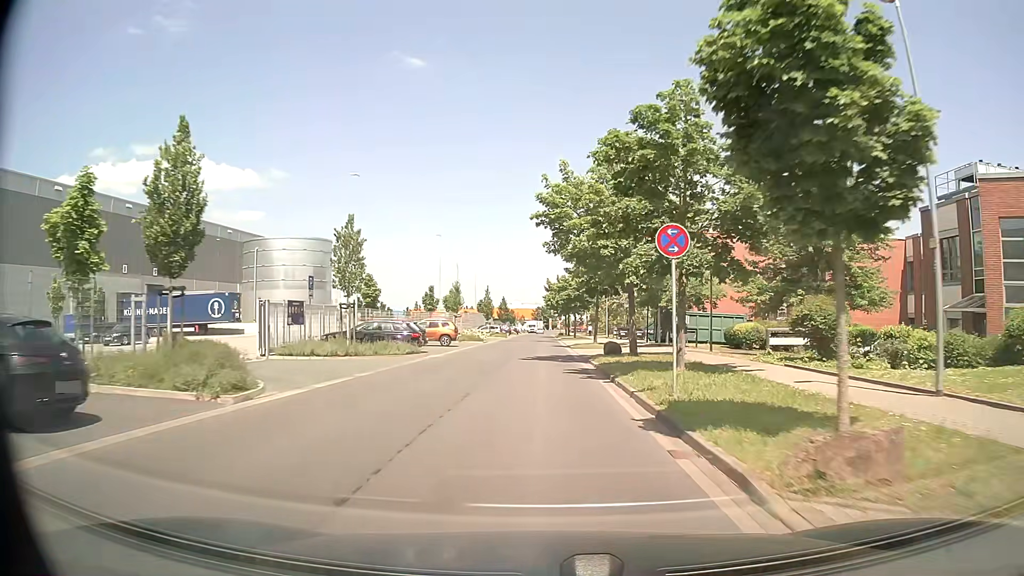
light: Day
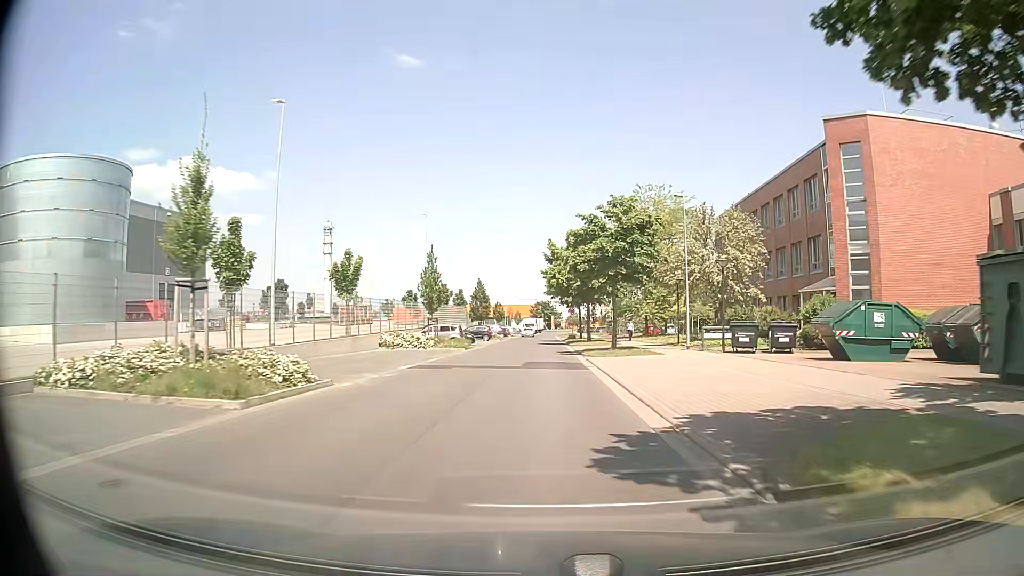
(+0.2, +43.1) m; 0°
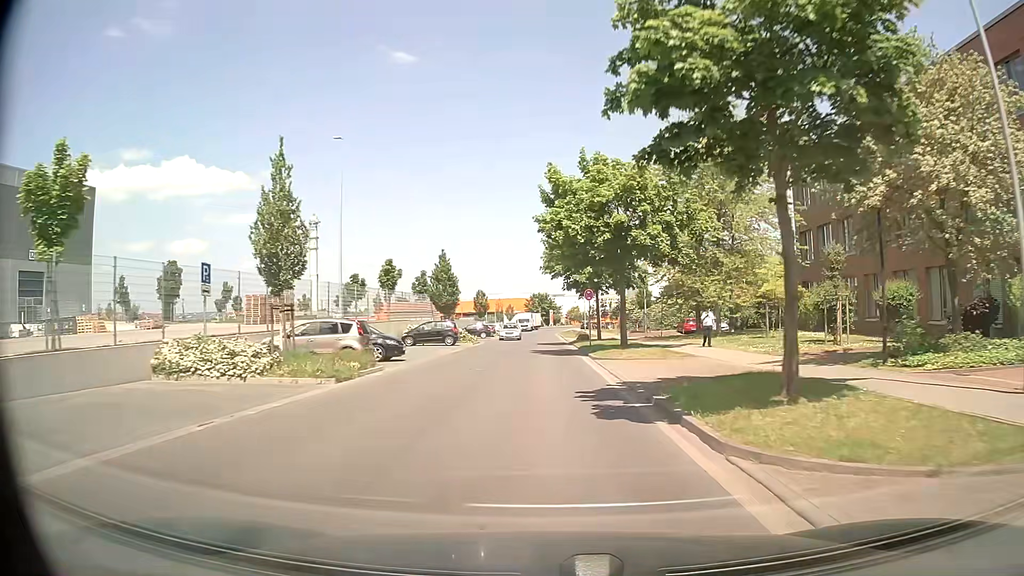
(0.0, +25.0) m; 0°
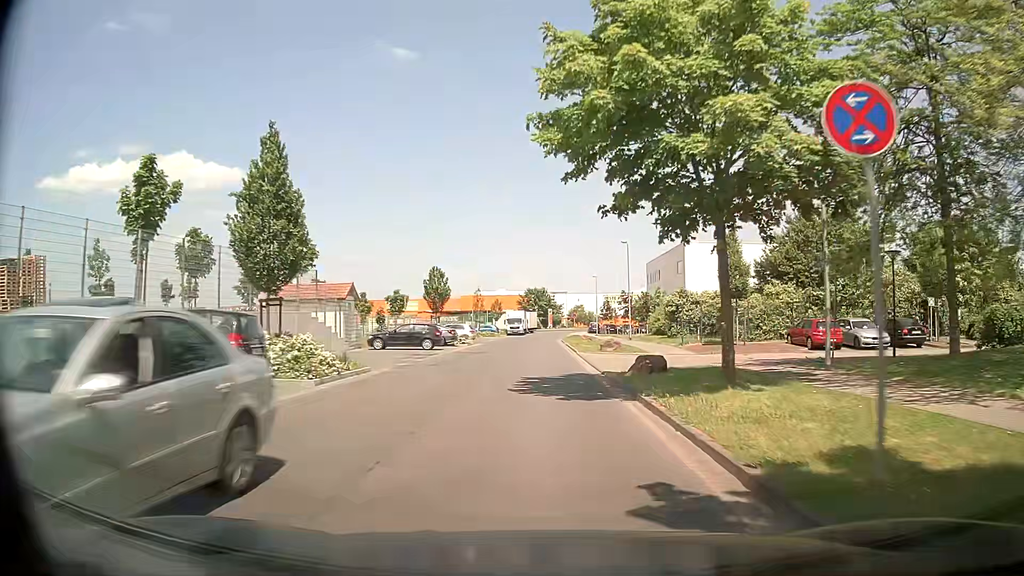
(+0.1, +31.0) m; +1°
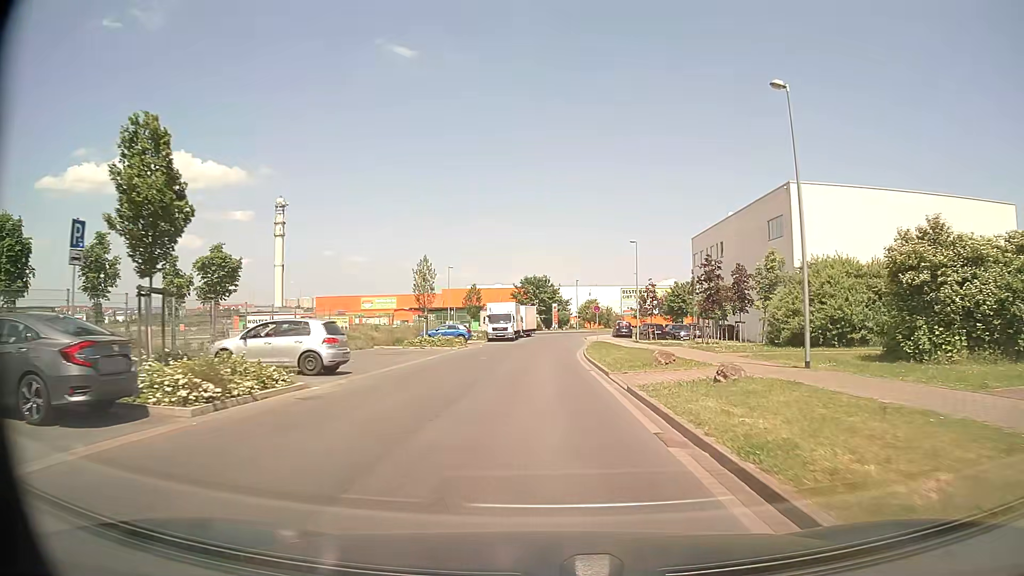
(-0.3, +35.4) m; 0°
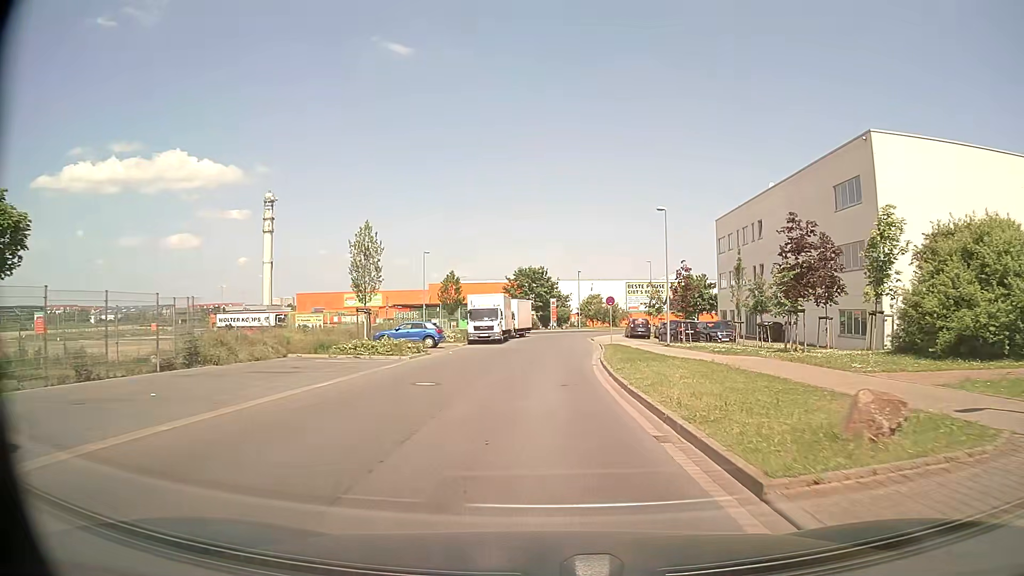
(0.0, +13.3) m; 0°
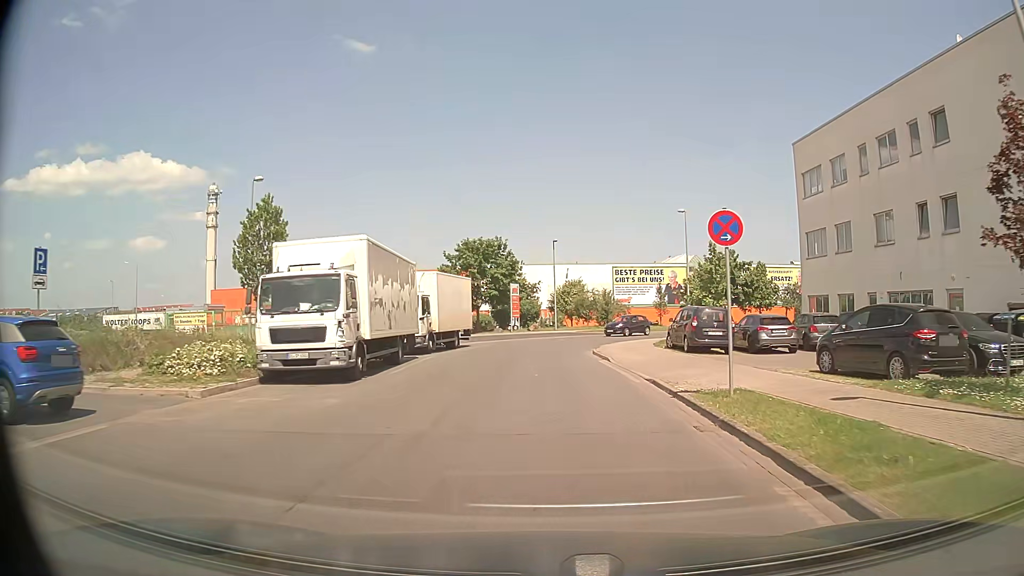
(+0.6, +30.9) m; +3°
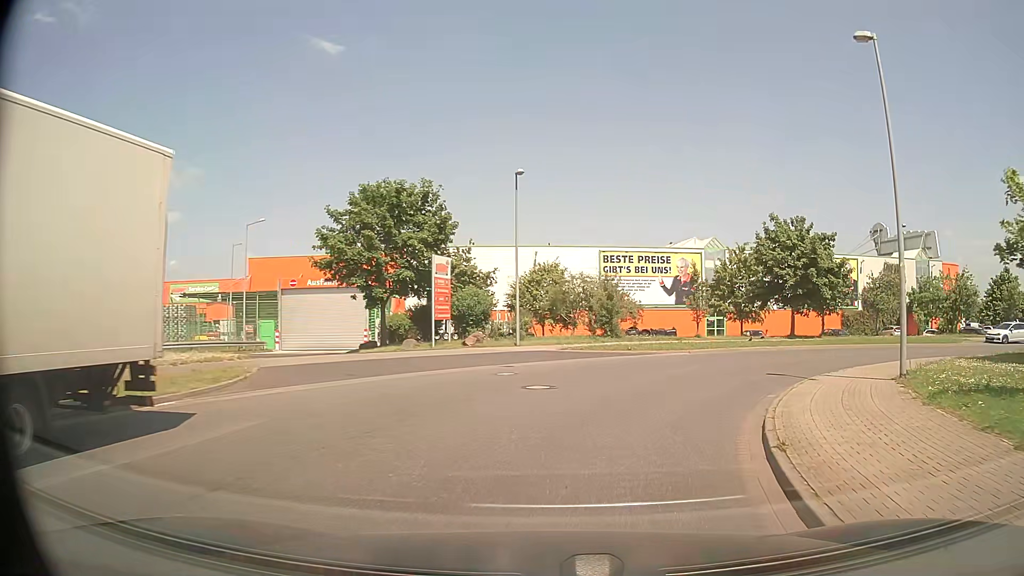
(+0.3, +26.9) m; +3°
(+1, +10) (+5, +19) (+13, +25) (+23, +28) (+32, +30) (+42, +31) (+52, +32) (+62, +33) (+72, +32) (+82, +32) m
